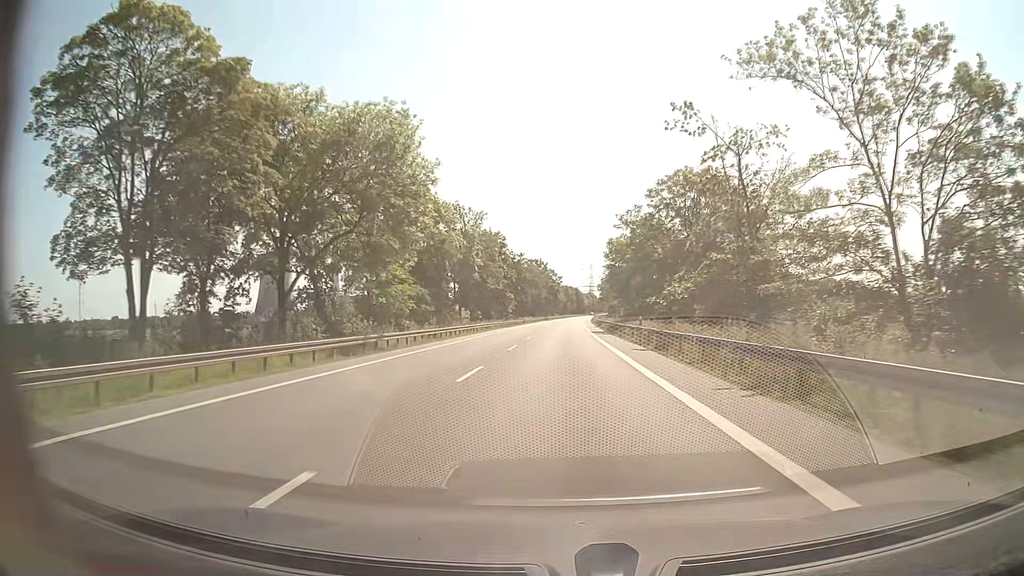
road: secondary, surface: asphalt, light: Day
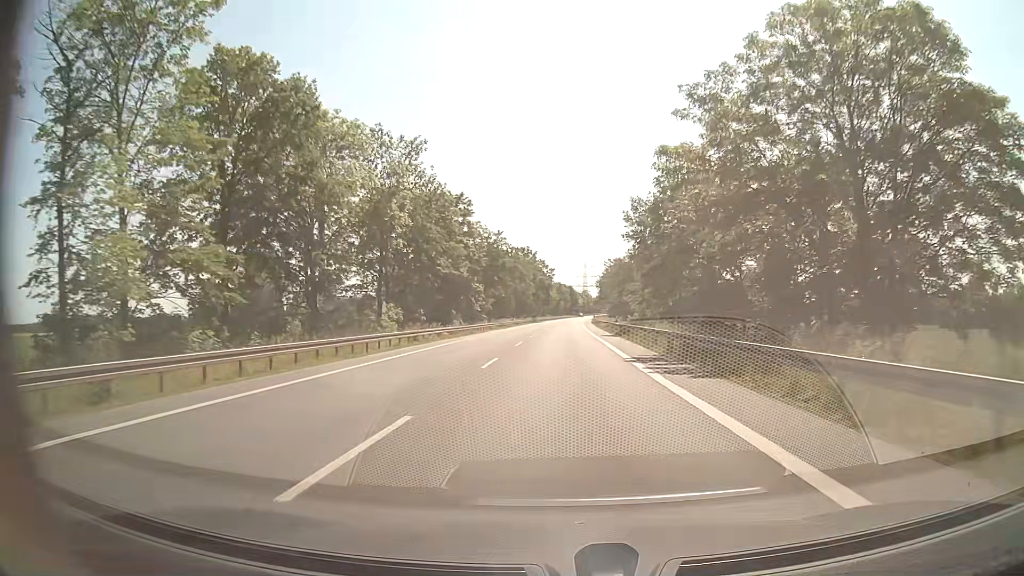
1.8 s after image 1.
(+0.1, +33.8) m; 0°
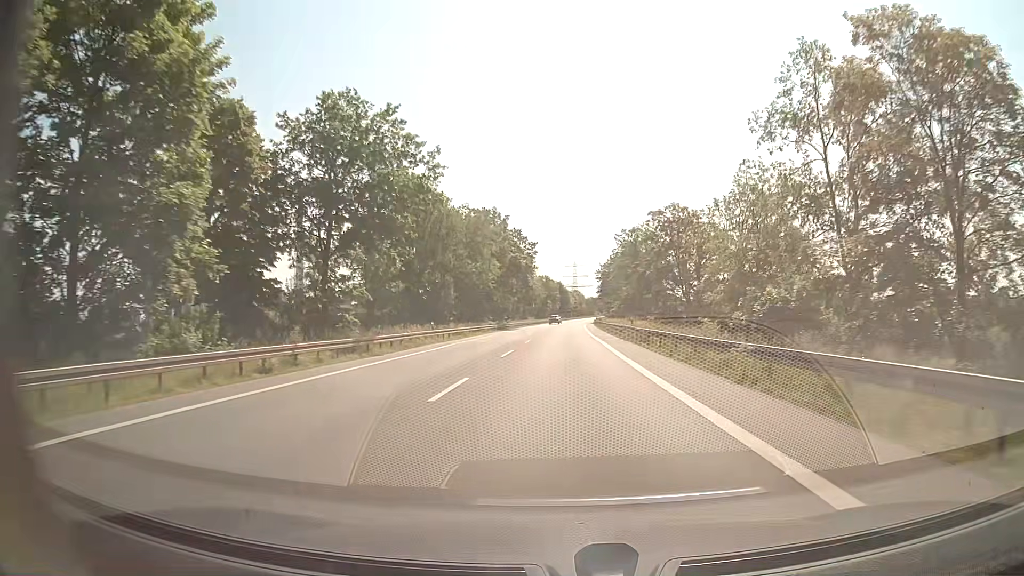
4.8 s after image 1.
(+0.6, +56.3) m; +1°
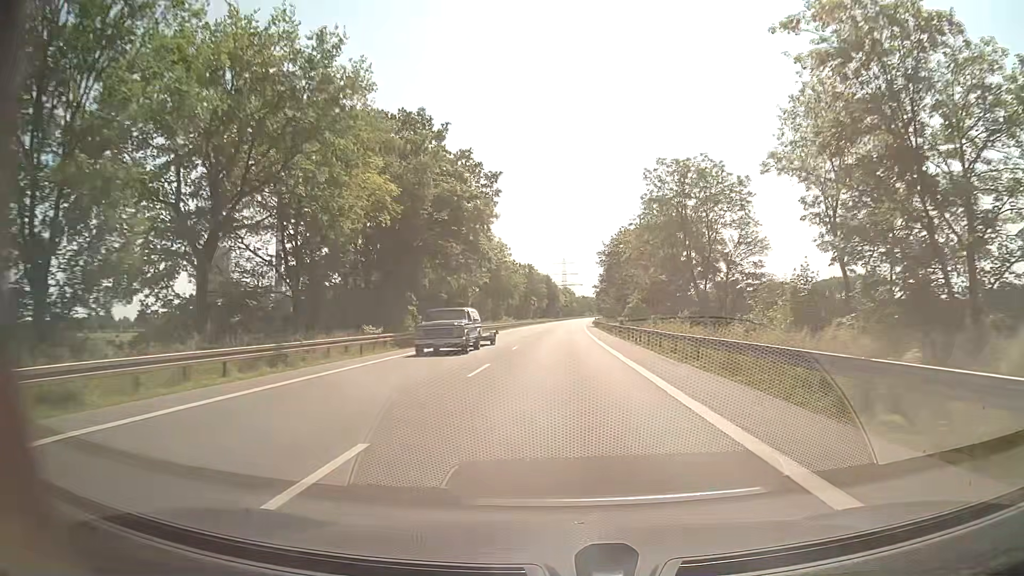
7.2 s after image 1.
(+0.5, +45.0) m; +1°
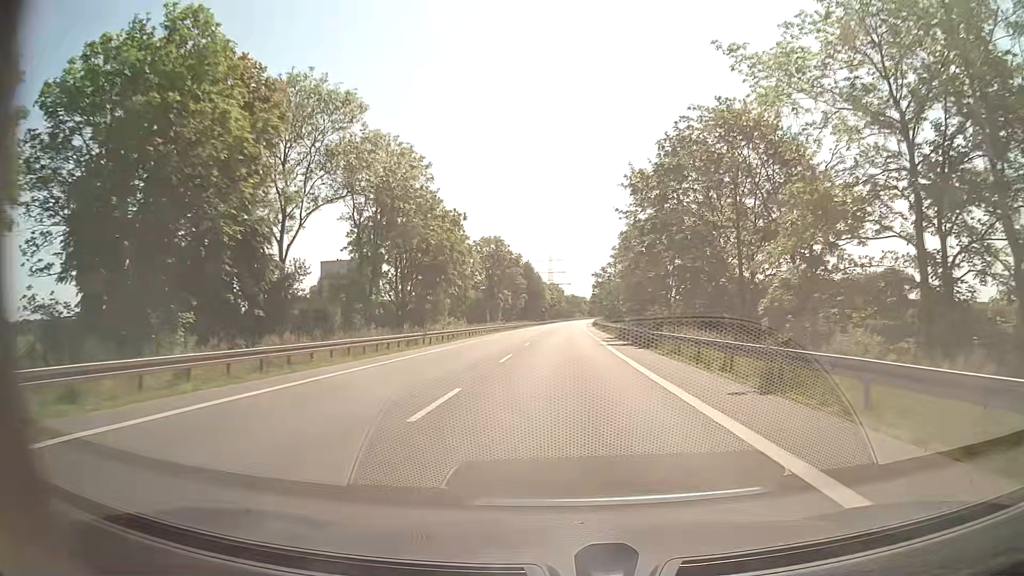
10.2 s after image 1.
(+0.6, +56.3) m; +1°
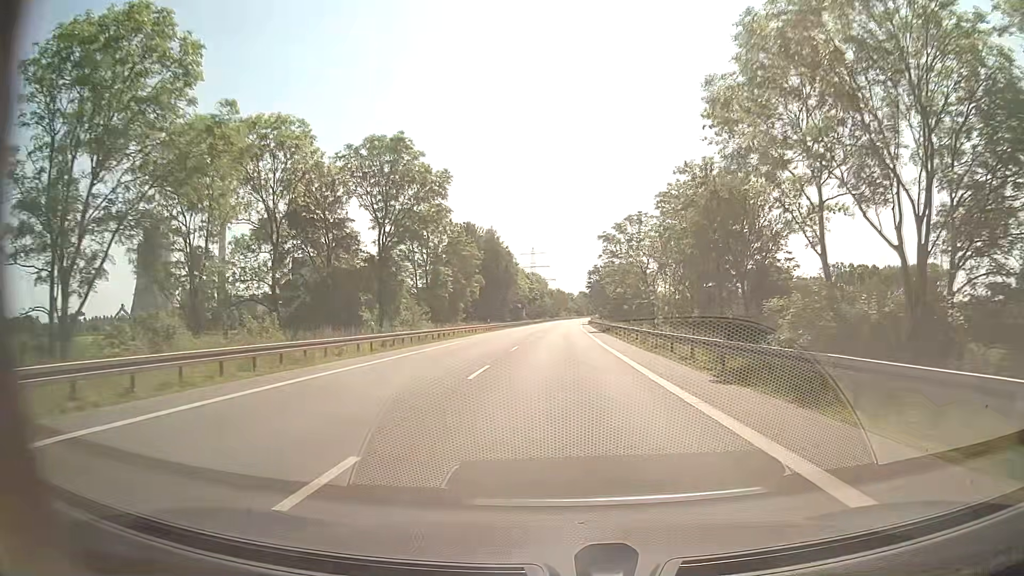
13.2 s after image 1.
(+0.6, +56.2) m; +1°
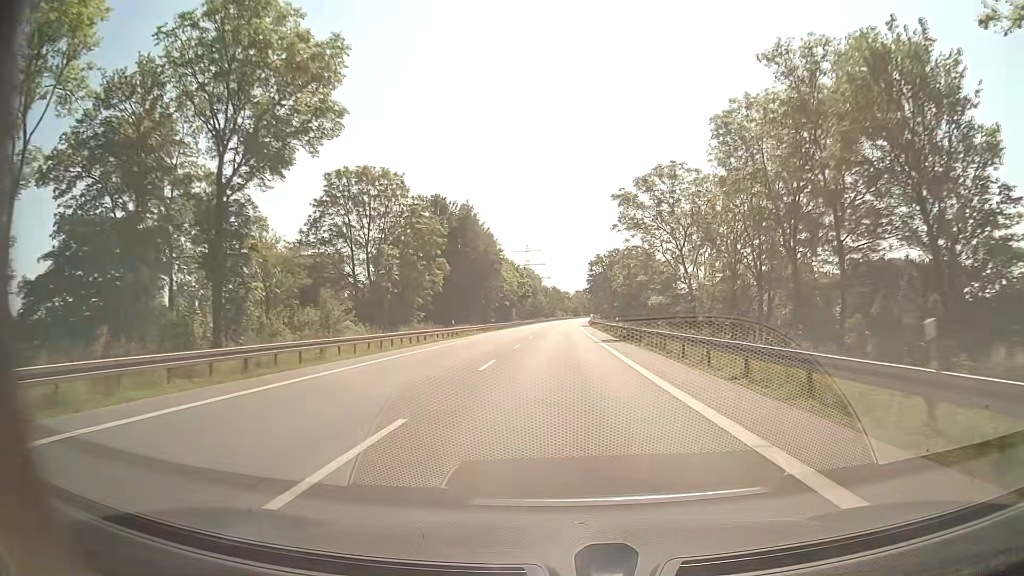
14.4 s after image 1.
(+0.1, +22.5) m; 0°
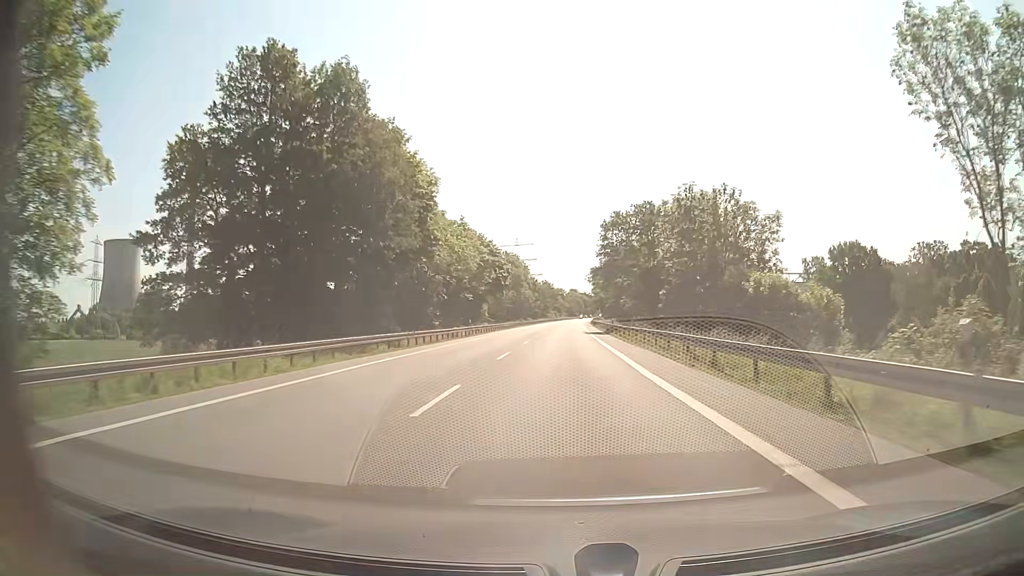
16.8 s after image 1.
(+0.4, +45.0) m; +1°
(0, +10) (0, +20) (0, +30) (0, +40) (0, +50) (+1, +60) (+1, +70) (+1, +80) (+1, +90) (+1, +100) m
